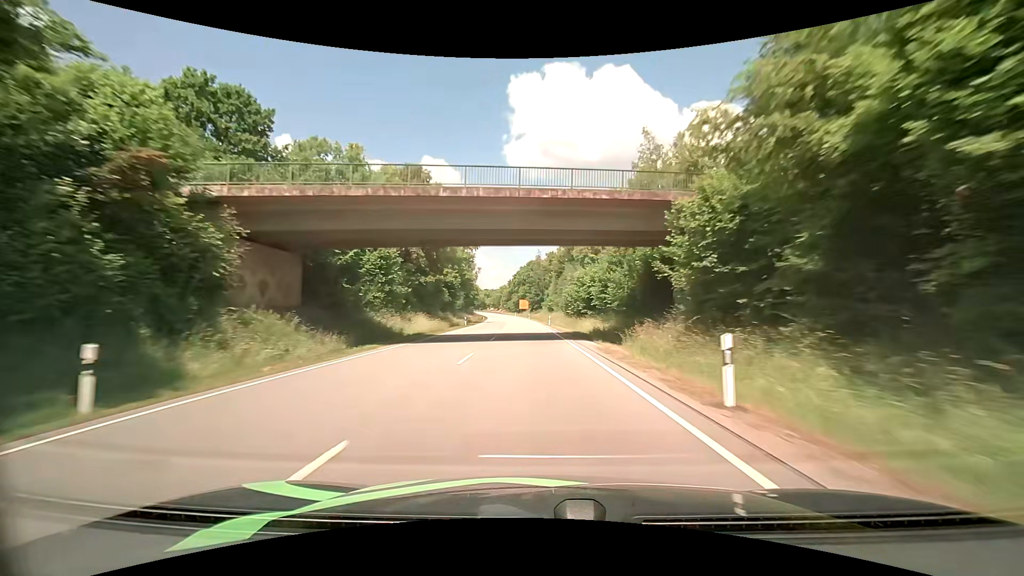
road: primary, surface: asphalt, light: Day
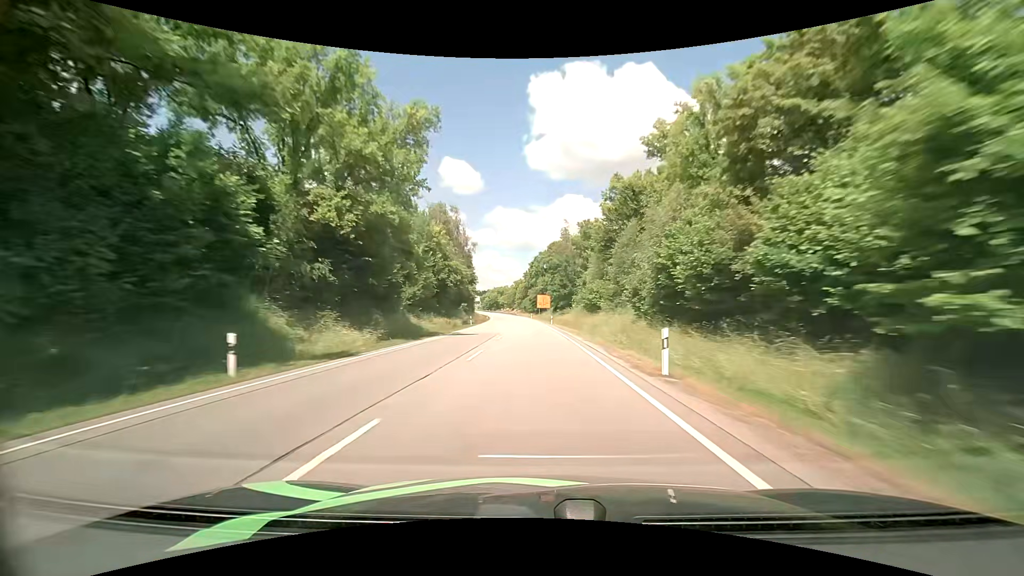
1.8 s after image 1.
(-1.1, +47.0) m; -2°
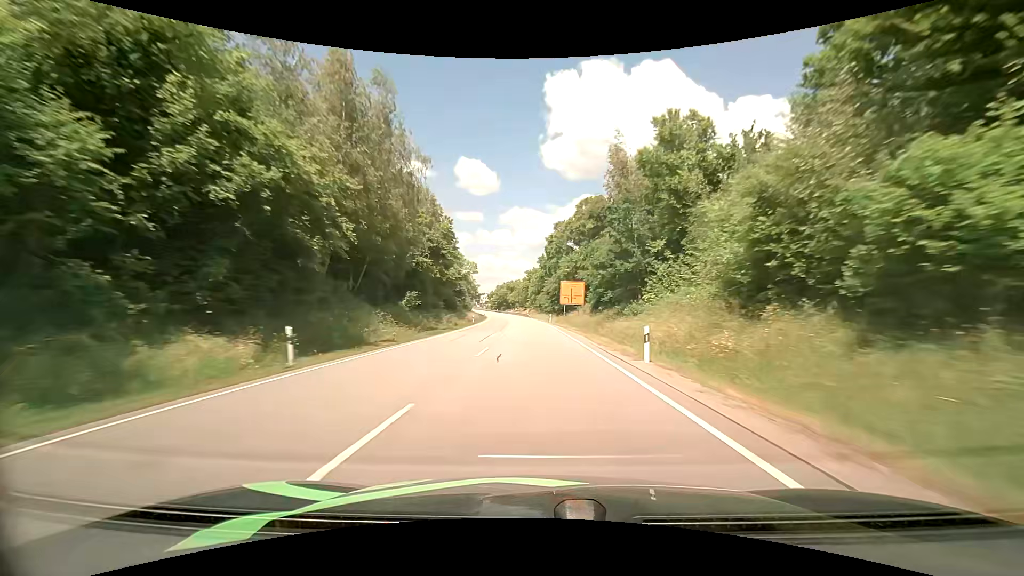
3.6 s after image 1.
(-1.3, +47.0) m; -2°
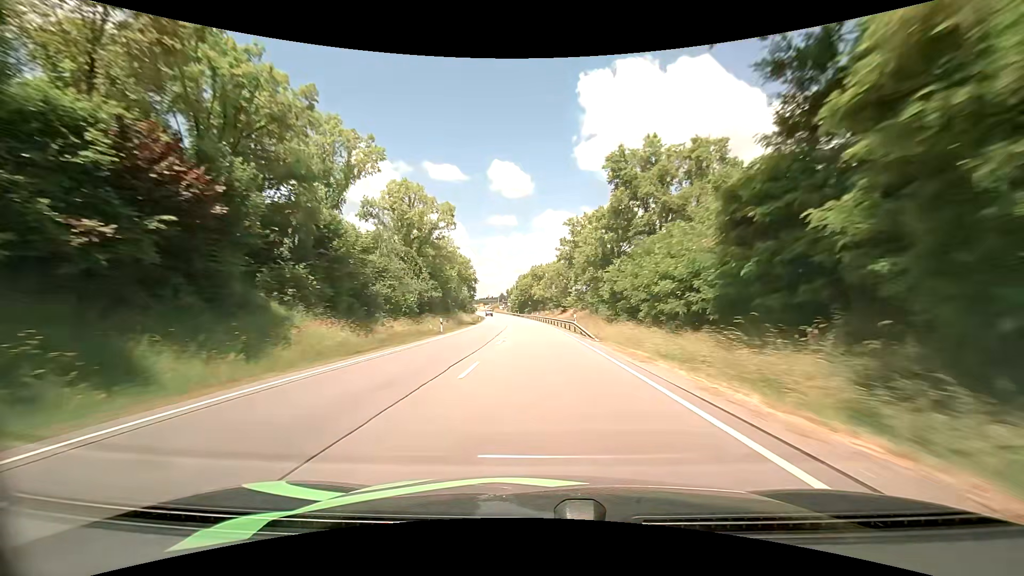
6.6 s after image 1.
(-2.9, +77.1) m; -4°
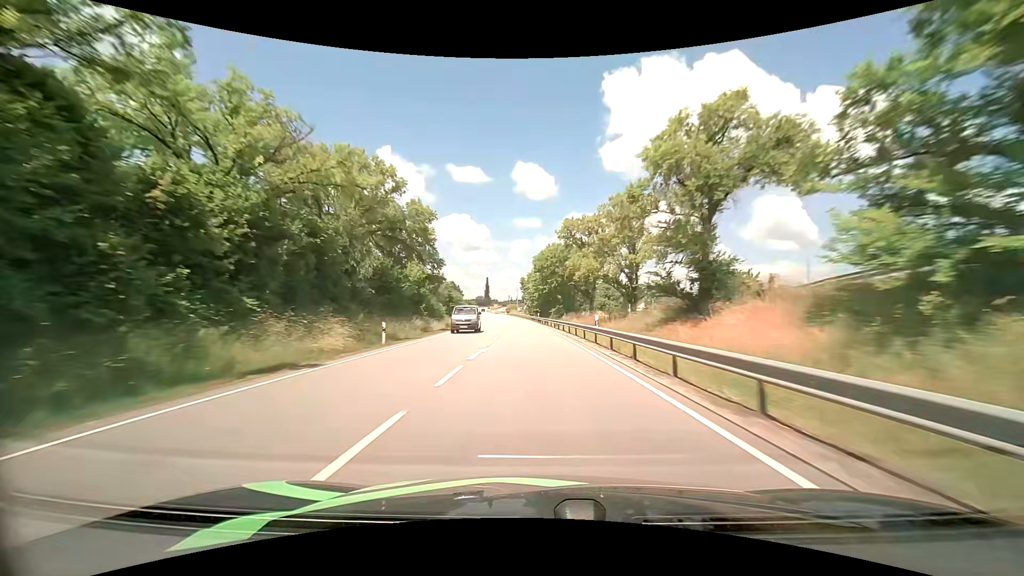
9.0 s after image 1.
(-1.7, +61.7) m; -3°
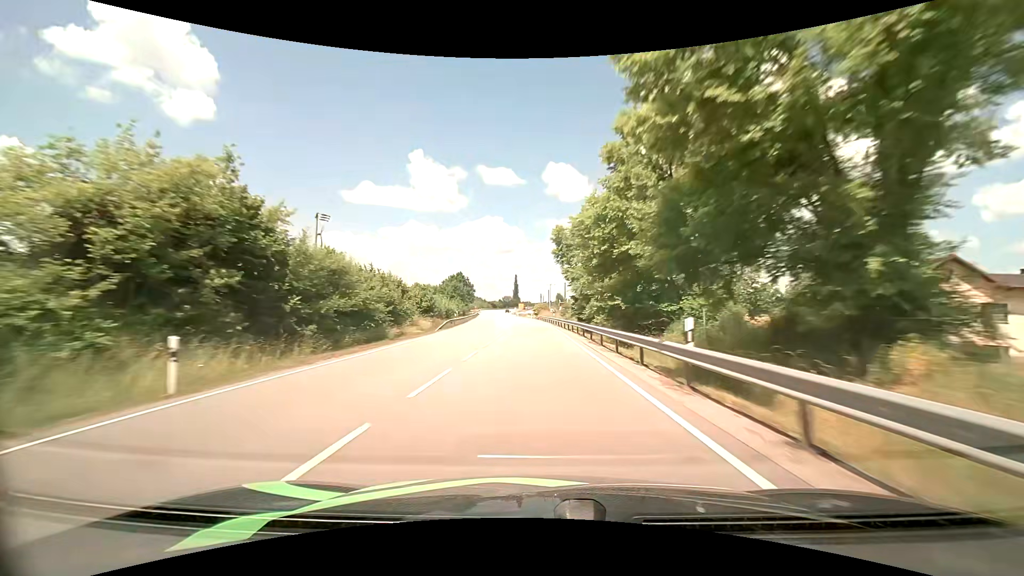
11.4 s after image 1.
(-2.2, +61.6) m; -4°
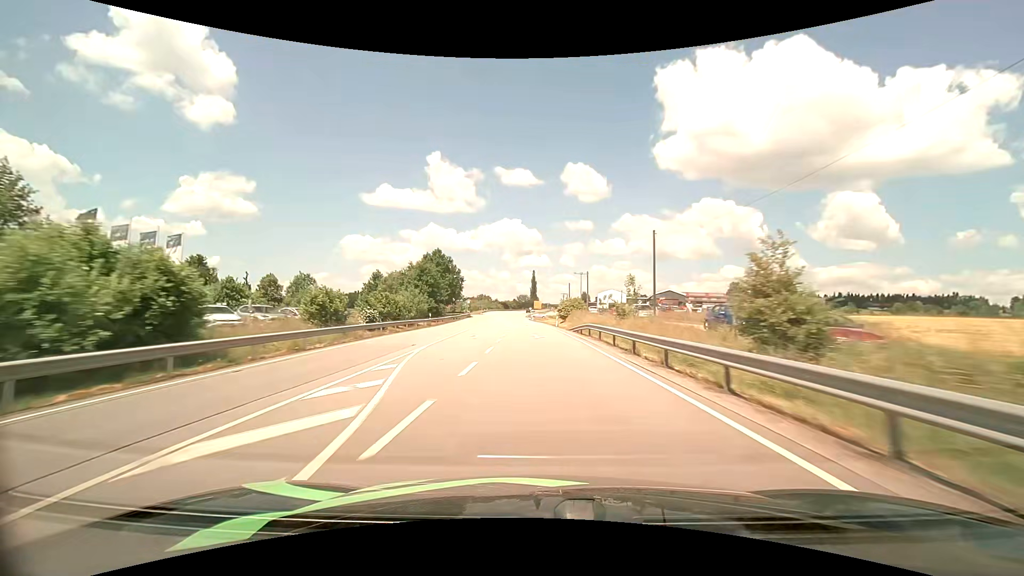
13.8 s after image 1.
(-1.6, +60.3) m; -3°
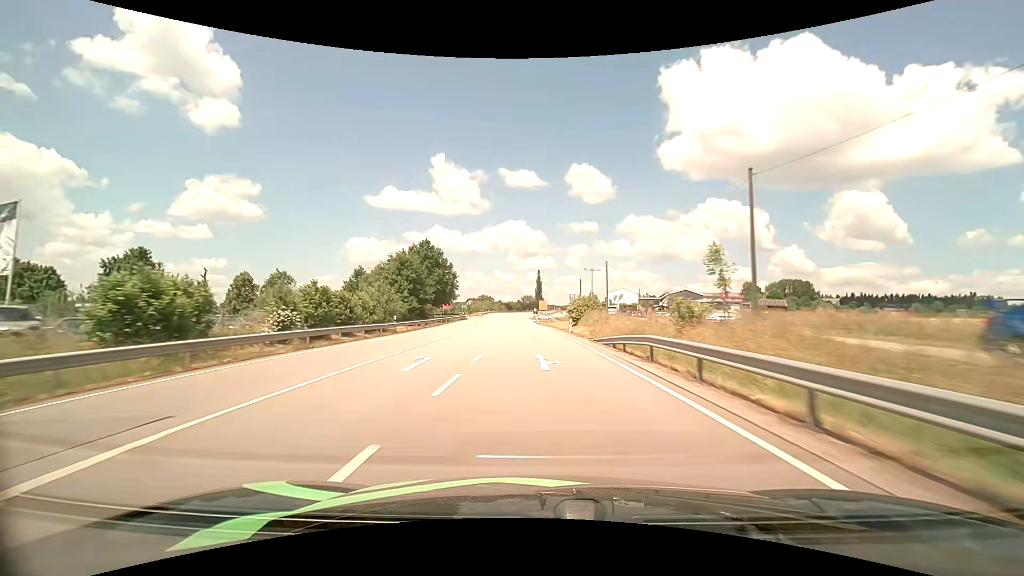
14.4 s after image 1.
(0.0, +14.7) m; -1°
(0, +10) (0, +20) (0, +30) (-1, +40) (-1, +50) (-1, +60) (-2, +70) (-2, +80) (-3, +90) (-3, +100) m
